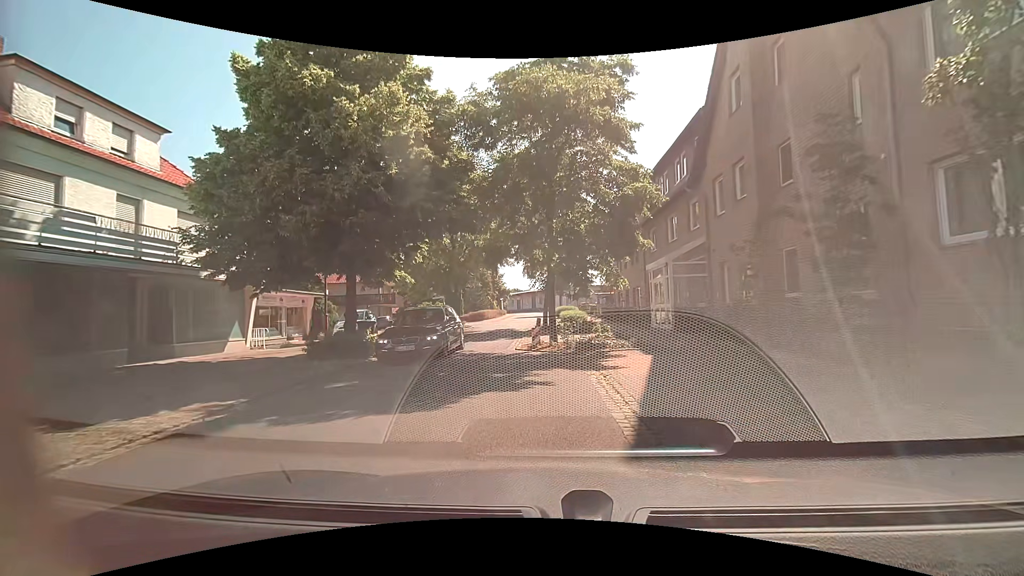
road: residential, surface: asphalt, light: Day
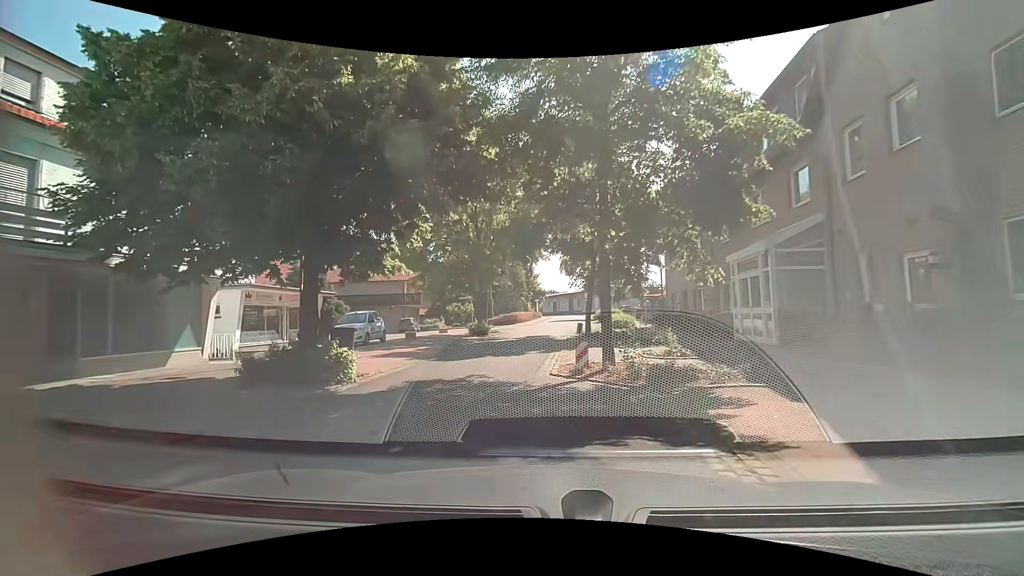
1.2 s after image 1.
(-0.2, +5.3) m; -5°
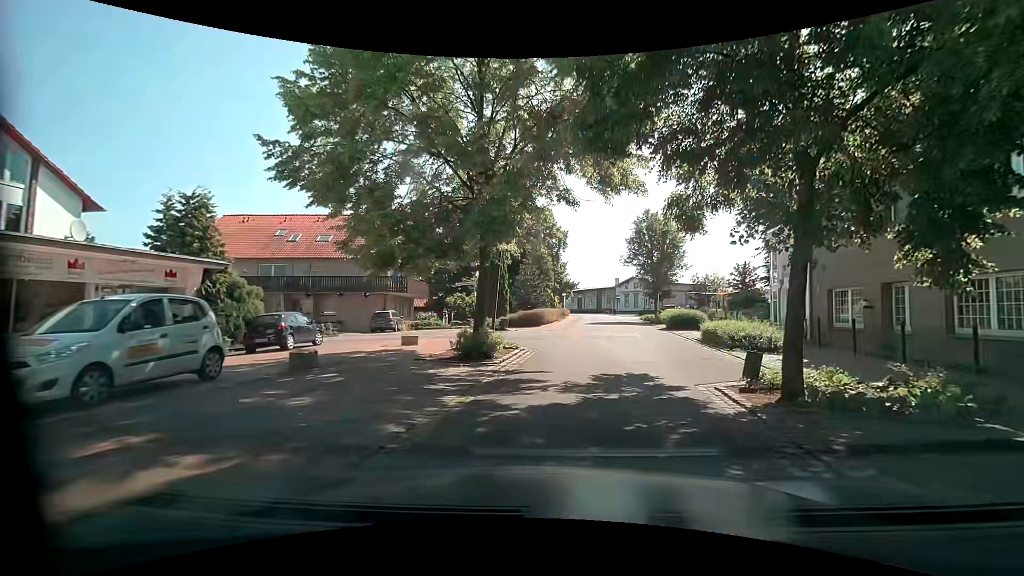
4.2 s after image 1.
(-1.5, +15.6) m; -1°
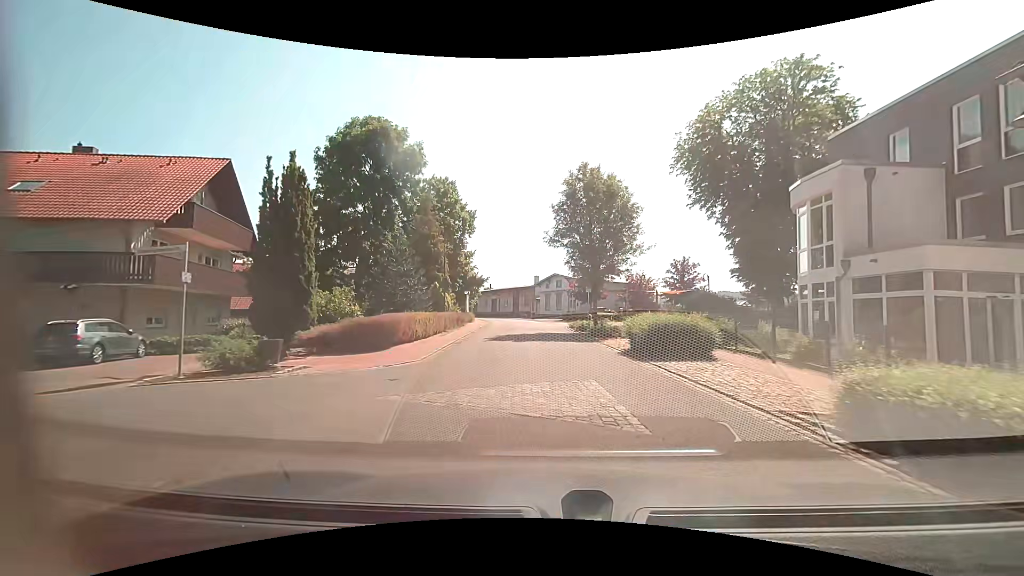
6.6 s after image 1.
(+1.5, +16.3) m; +8°
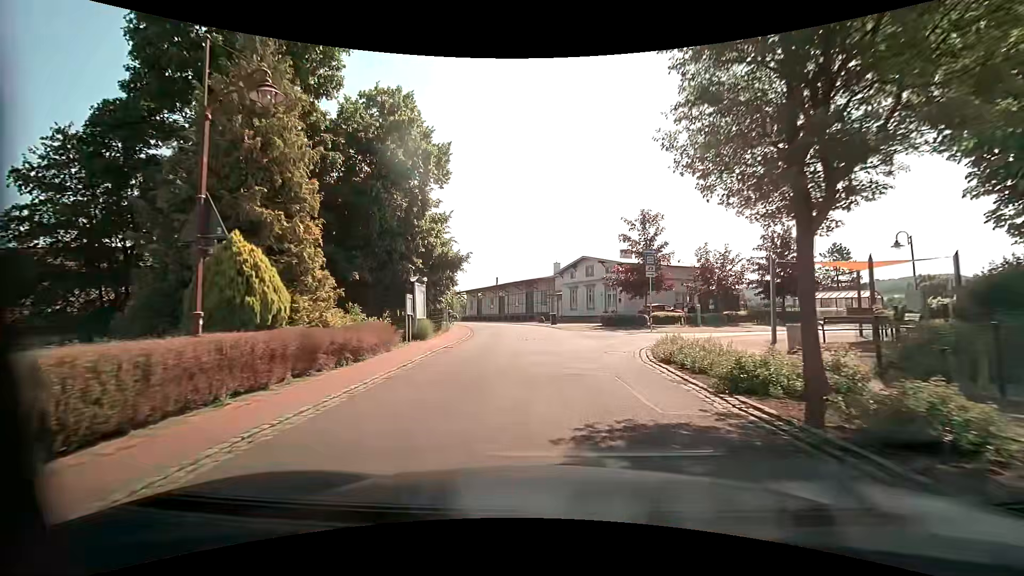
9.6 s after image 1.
(-0.4, +22.2) m; -2°
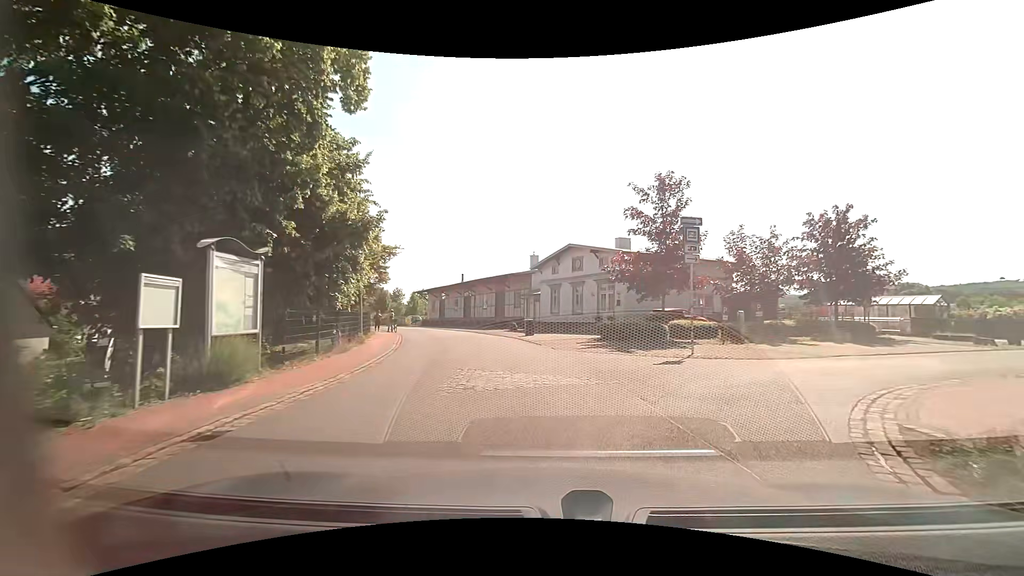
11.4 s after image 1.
(0.0, +11.7) m; +1°
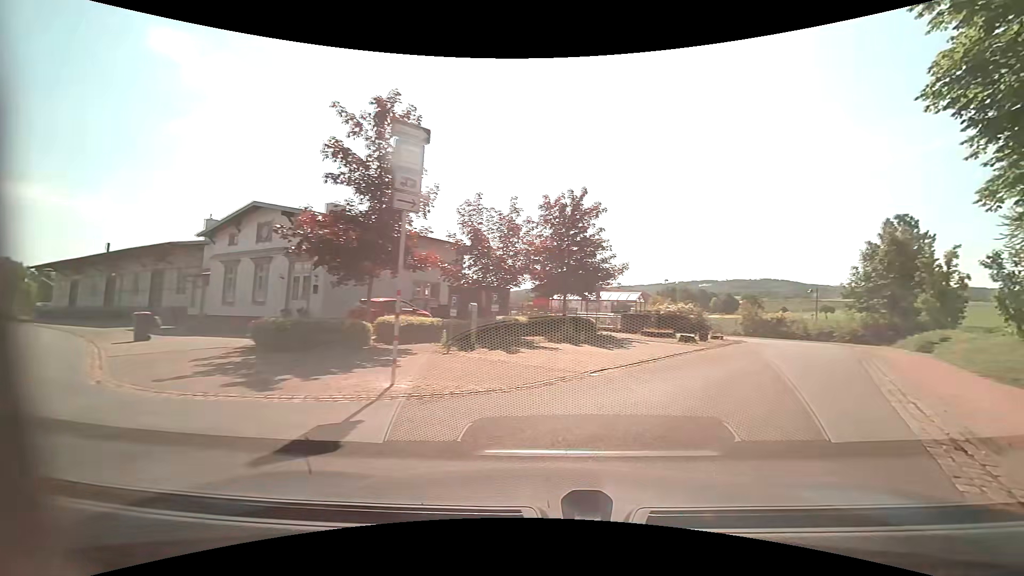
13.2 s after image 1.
(+2.1, +8.8) m; +29°
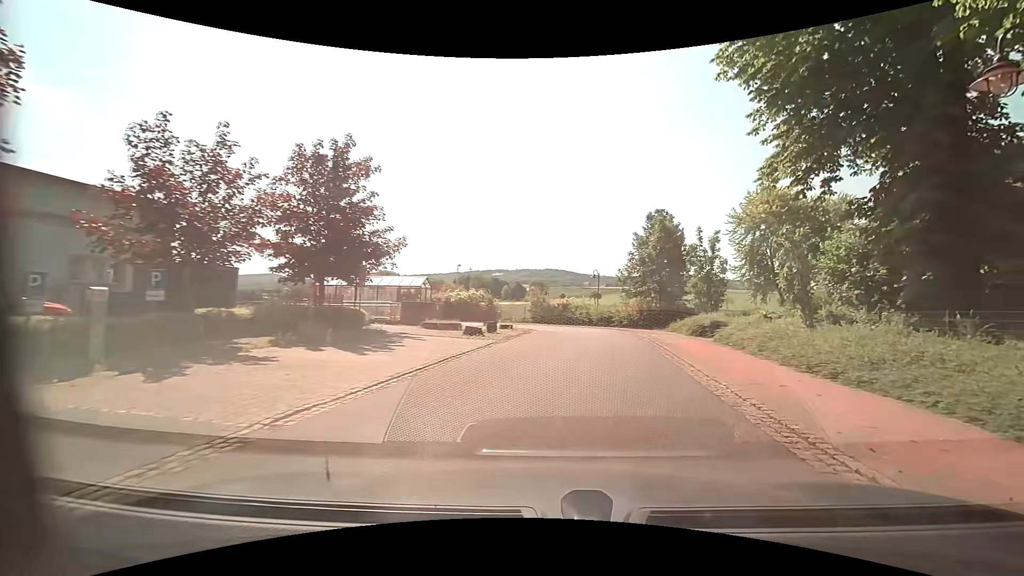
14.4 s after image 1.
(+1.4, +6.1) m; +24°
(+1, +10) (+3, +20) (+3, +30) (+1, +39) (-7, +45) (-17, +47) (-27, +48) (-37, +50) (-47, +51) (-56, +53) m
